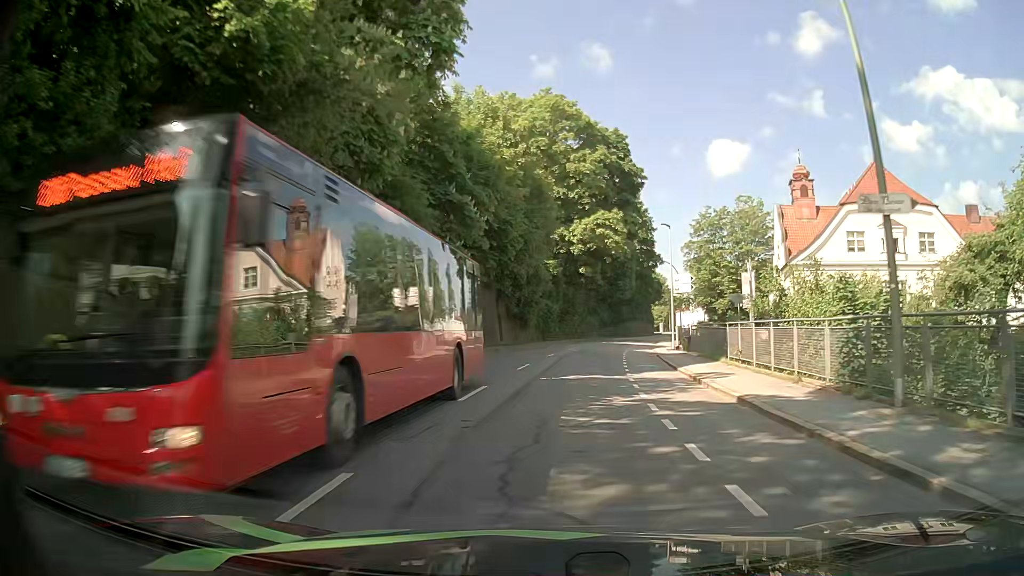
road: tertiary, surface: asphalt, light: Day
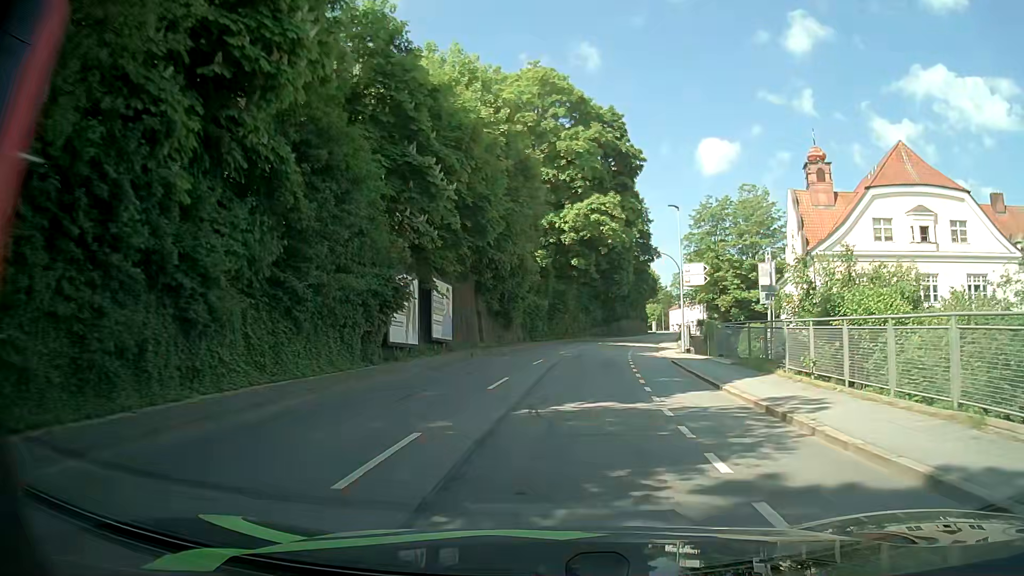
(0.0, +6.6) m; +1°
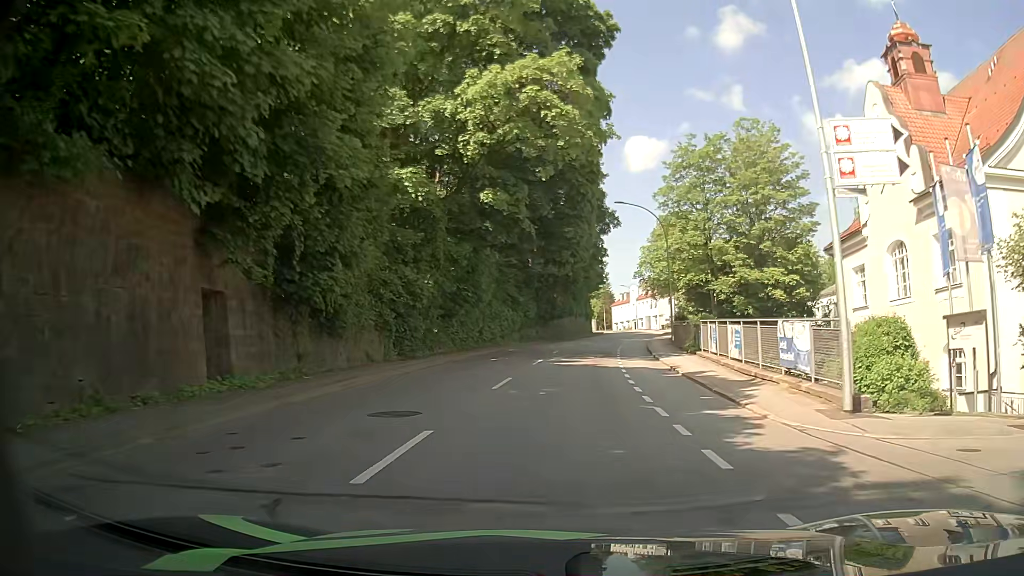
(+1.4, +26.6) m; +6°
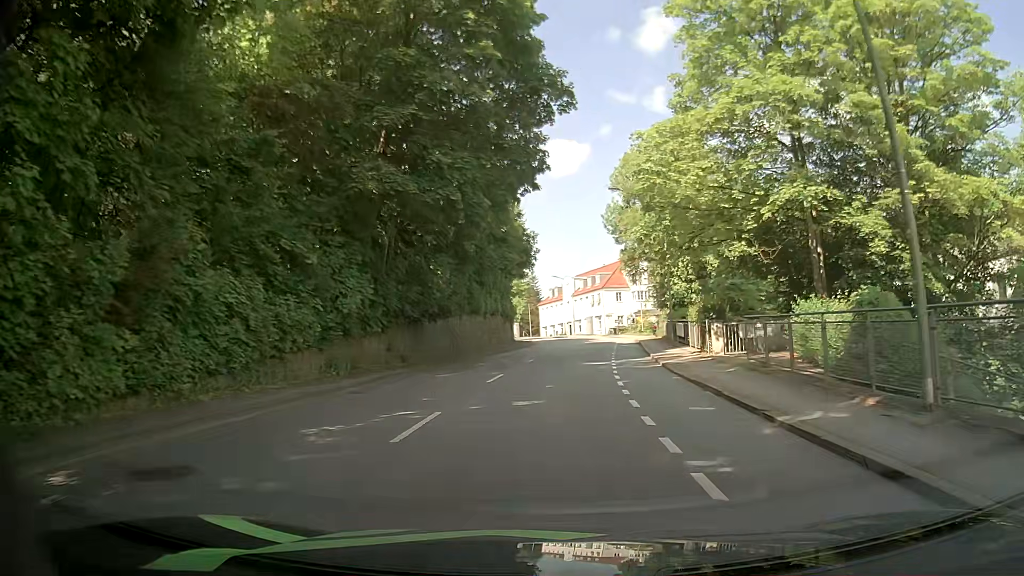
(+1.8, +33.6) m; +5°
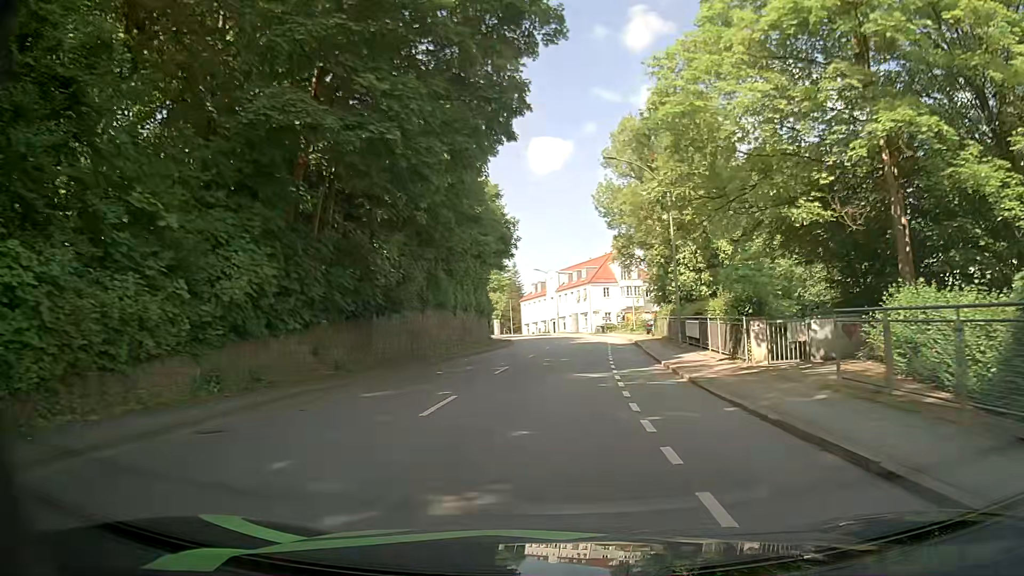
(+0.3, +6.8) m; +4°
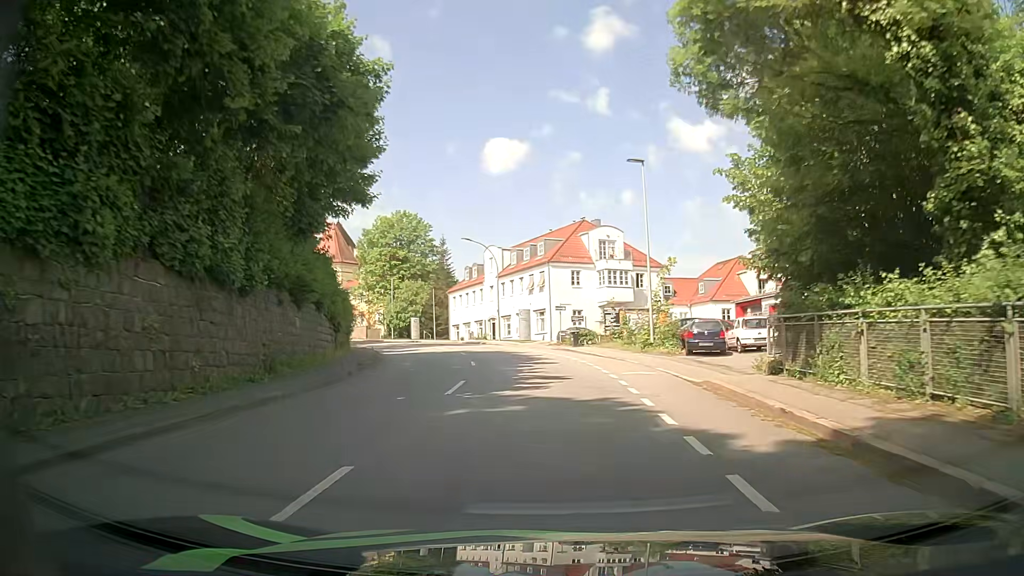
(+0.9, +33.6) m; +2°
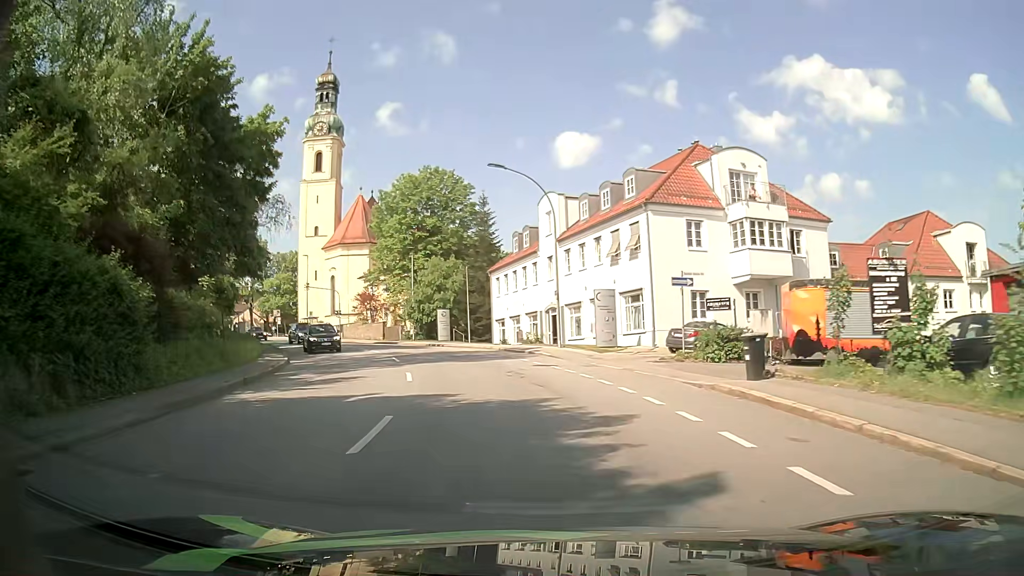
(-0.5, +25.5) m; -5°
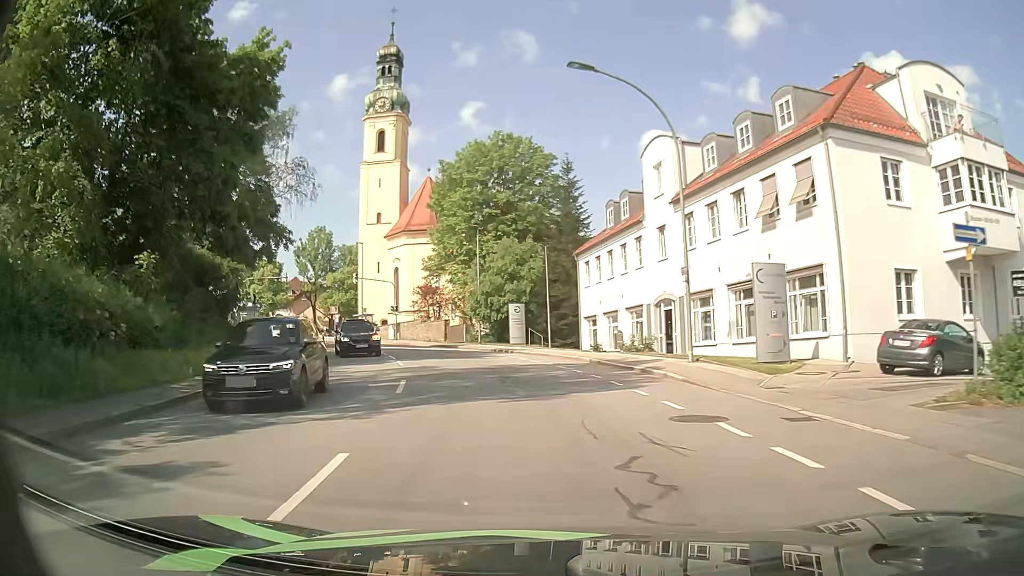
(-0.9, +12.6) m; -8°
(0, +10) (-2, +20) (-4, +30) (-8, +39) (-12, +48) (-18, +56) (-23, +65) (-29, +73) (-34, +81) (-40, +90) m
